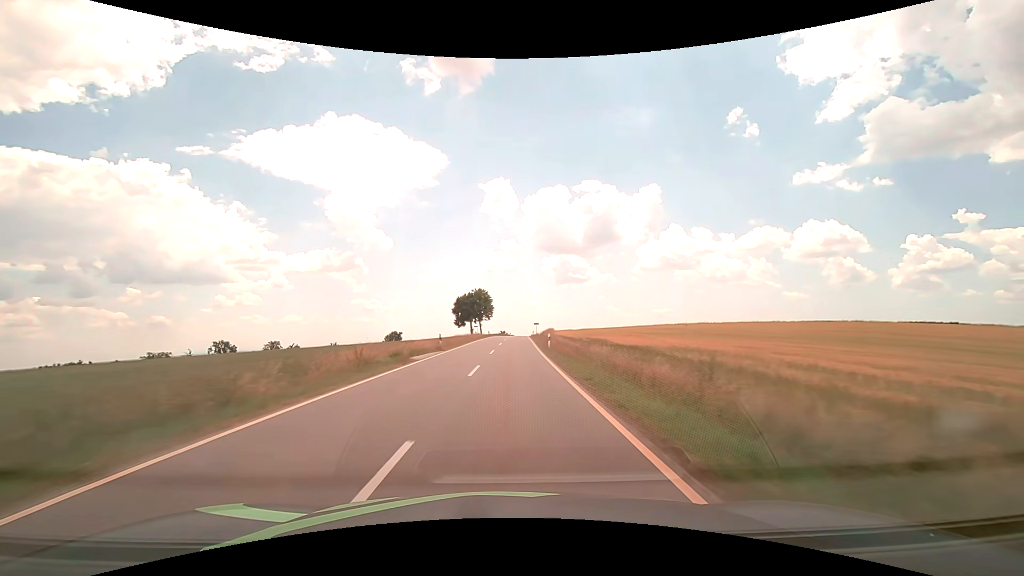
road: tertiary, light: Day
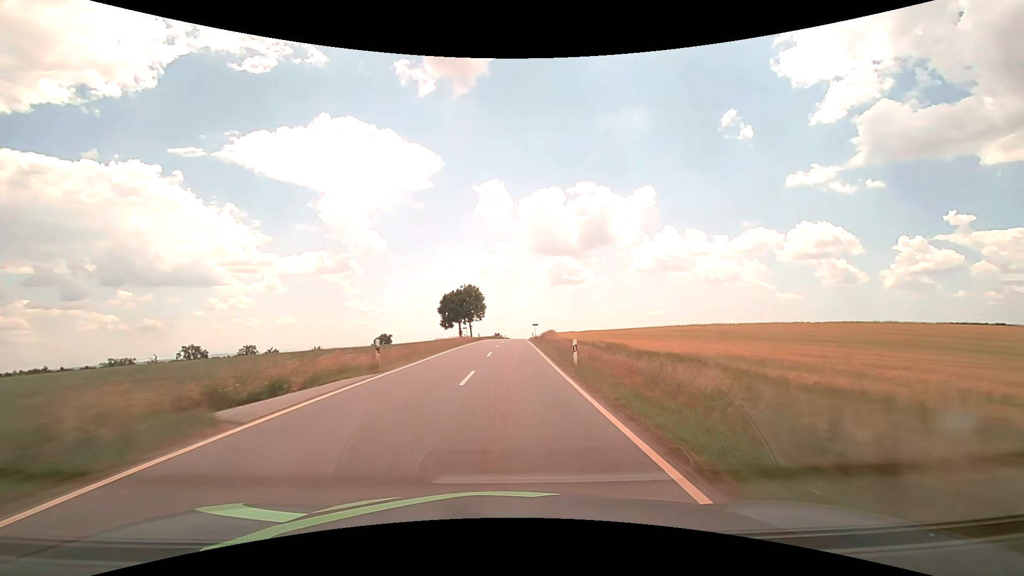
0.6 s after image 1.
(+0.1, +14.5) m; +1°
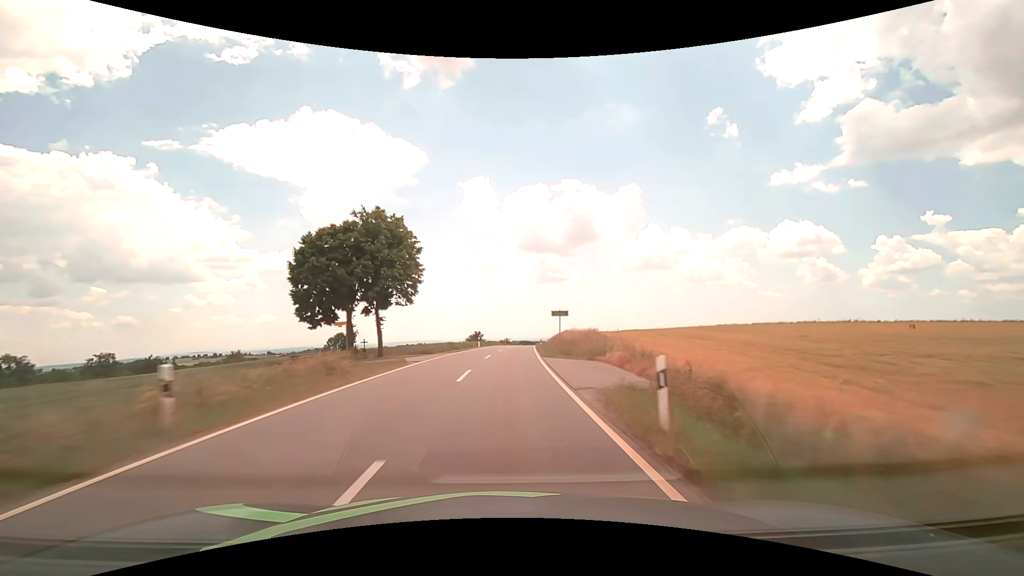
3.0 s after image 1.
(+0.9, +59.6) m; +2°
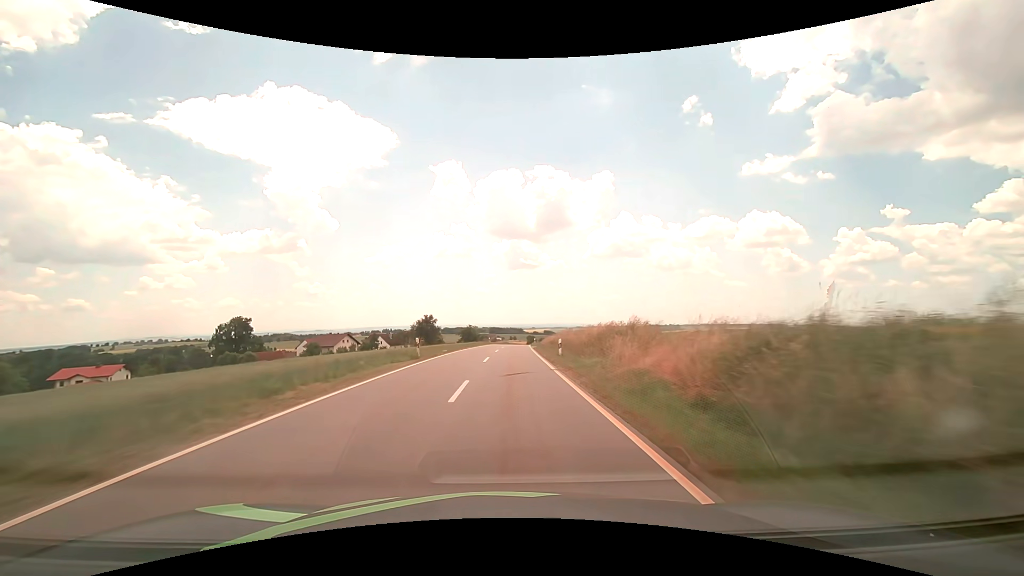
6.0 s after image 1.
(+2.4, +77.2) m; +3°
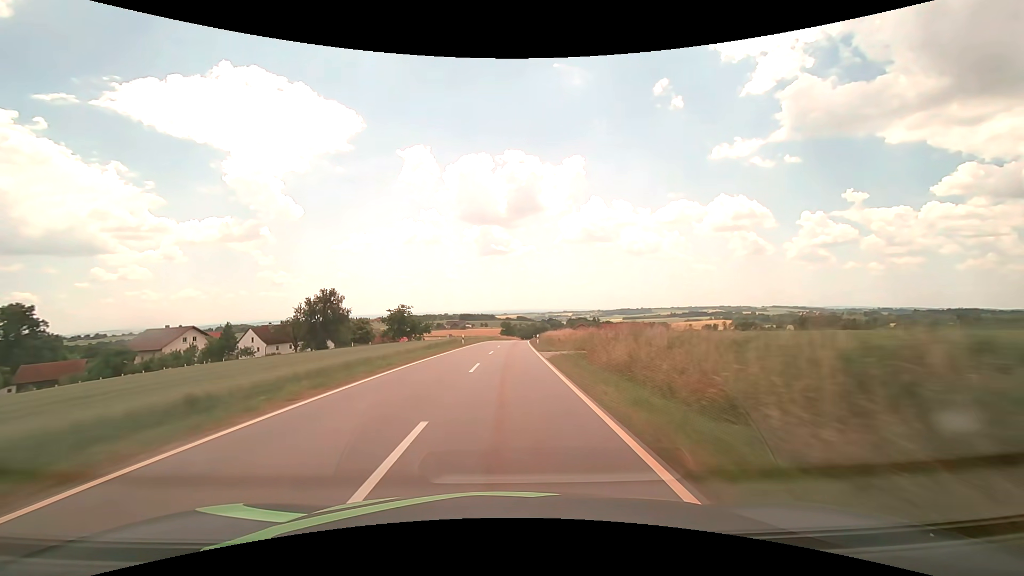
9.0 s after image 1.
(+2.2, +78.9) m; +3°
(0, +10) (0, +20) (0, +30) (+1, +40) (+1, +50) (+1, +60) (+2, +70) (+2, +80) (+3, +90) (+3, +100) m
